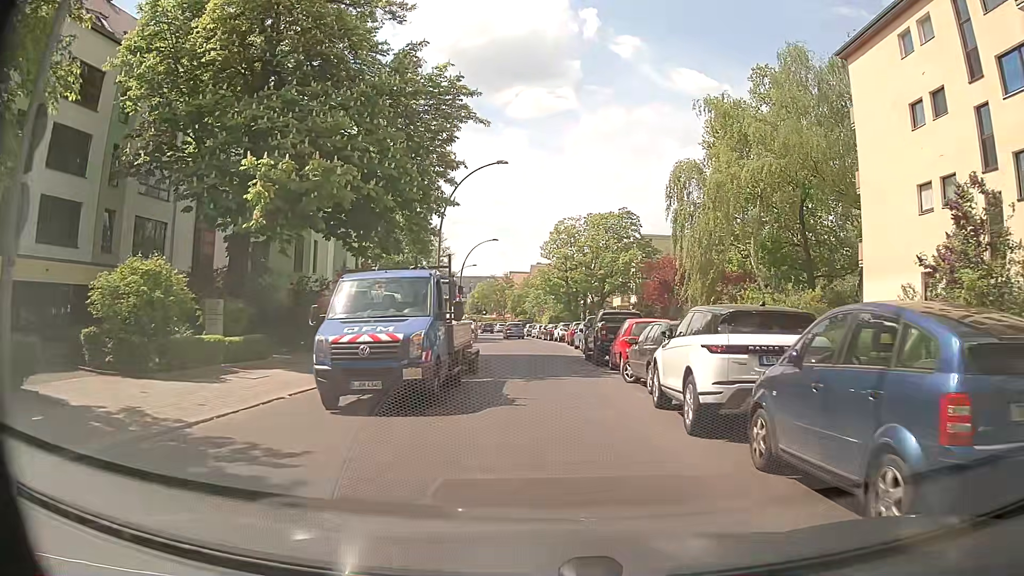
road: residential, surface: asphalt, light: Day
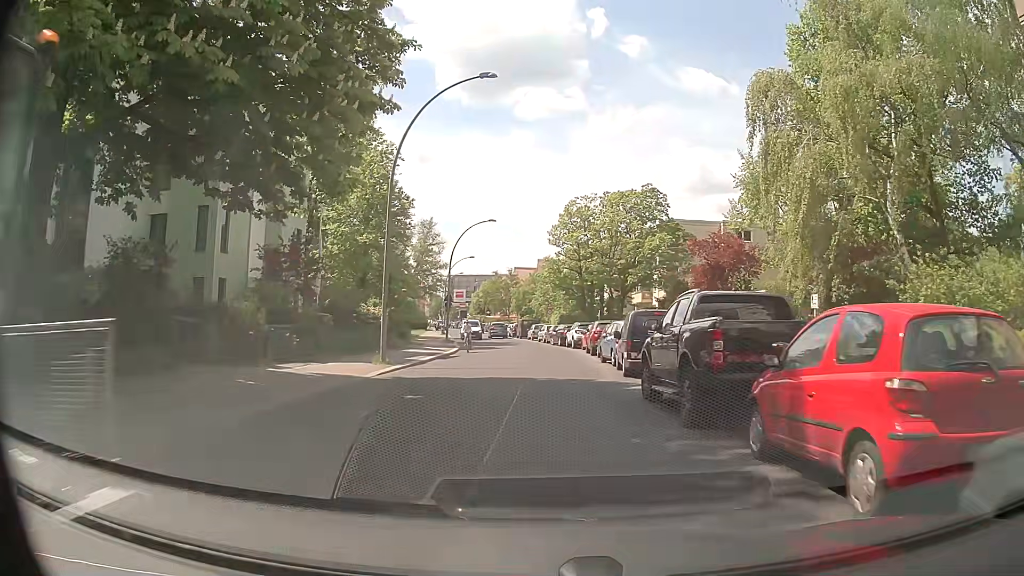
(-0.1, +13.4) m; -2°
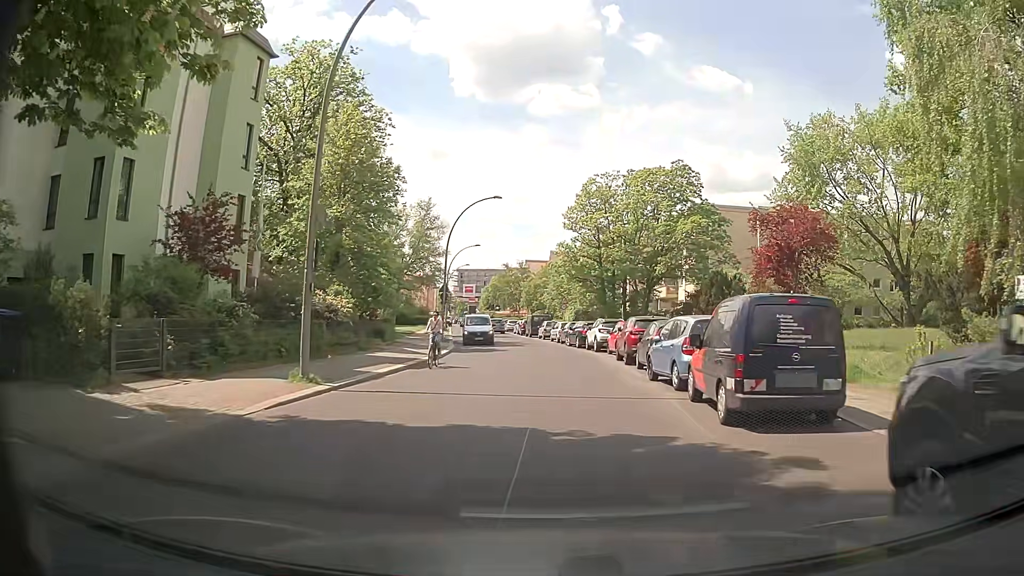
(0.0, +8.9) m; -1°
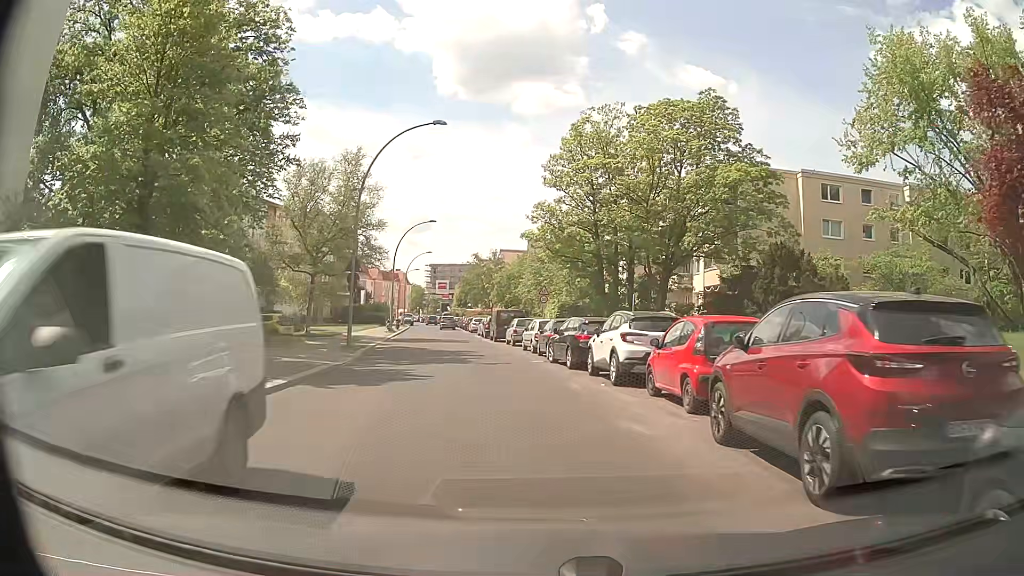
(+0.6, +17.8) m; +2°
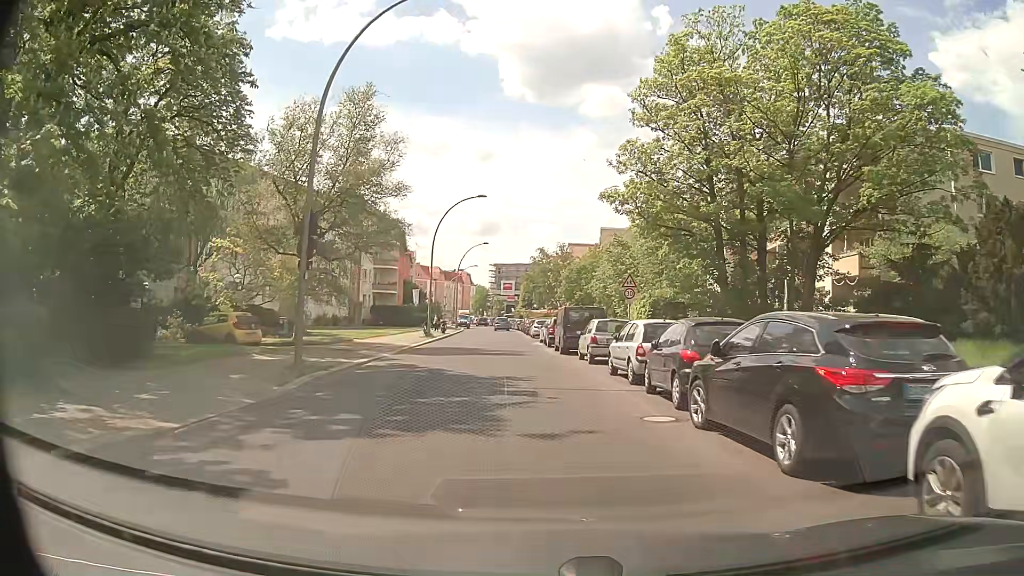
(-0.7, +13.3) m; -6°
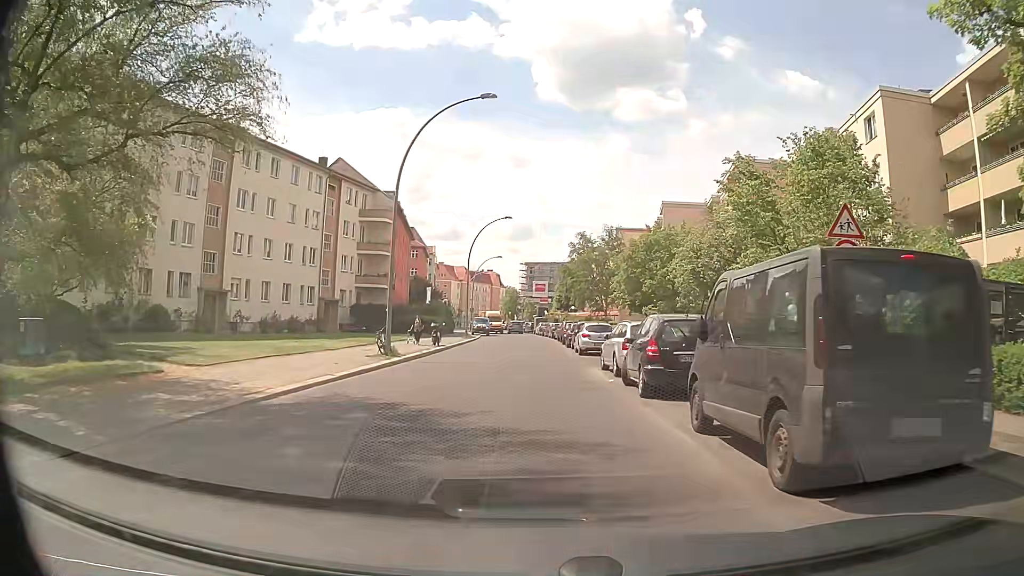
(-0.8, +22.2) m; -3°
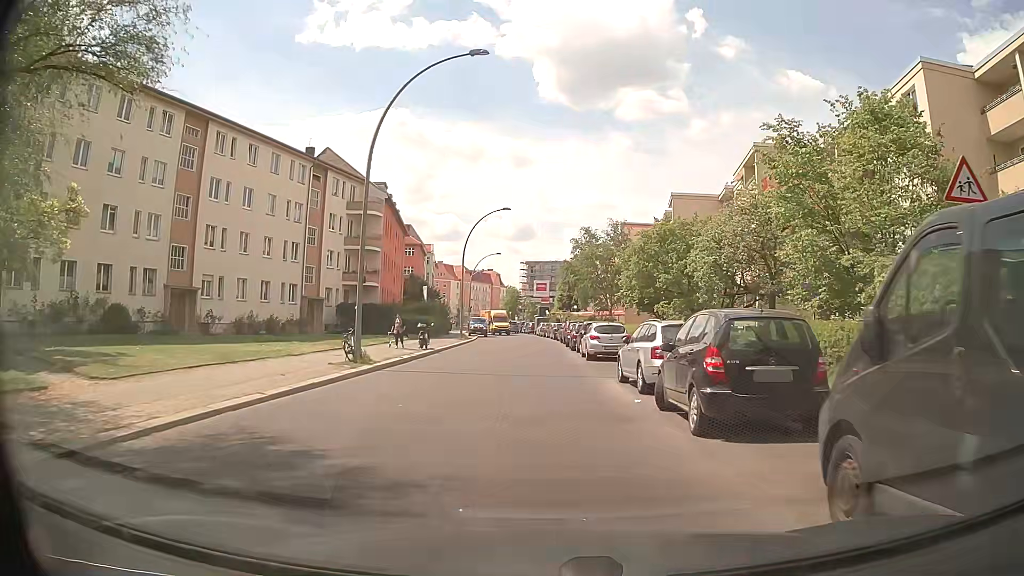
(0.0, +4.4) m; 0°
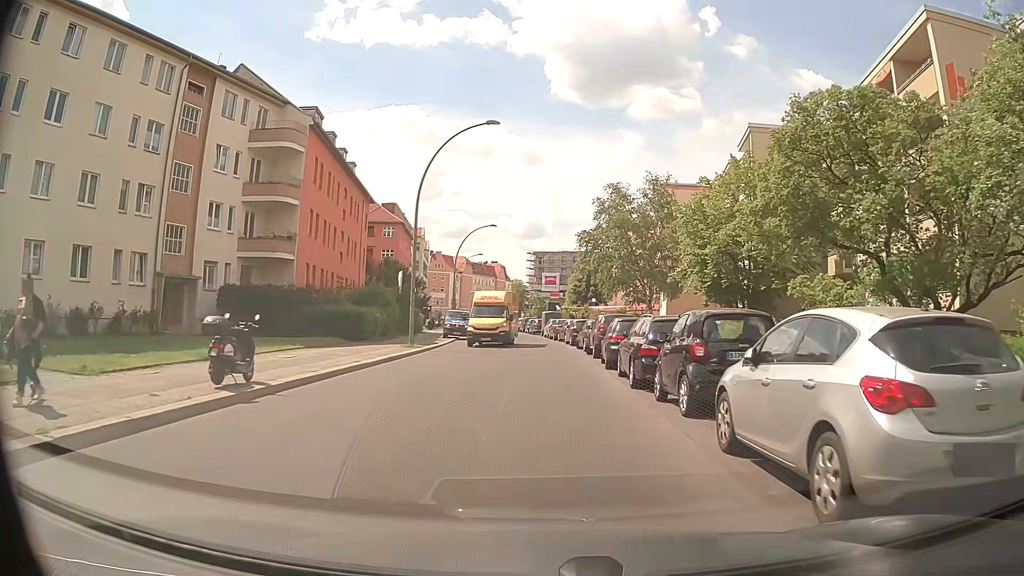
(0.0, +22.3) m; 0°
(0, +10) (0, +20) (0, +30) (-1, +40) (-2, +50) (-3, +60) (-4, +70) (-5, +80) (-6, +90) (-7, +100) m
